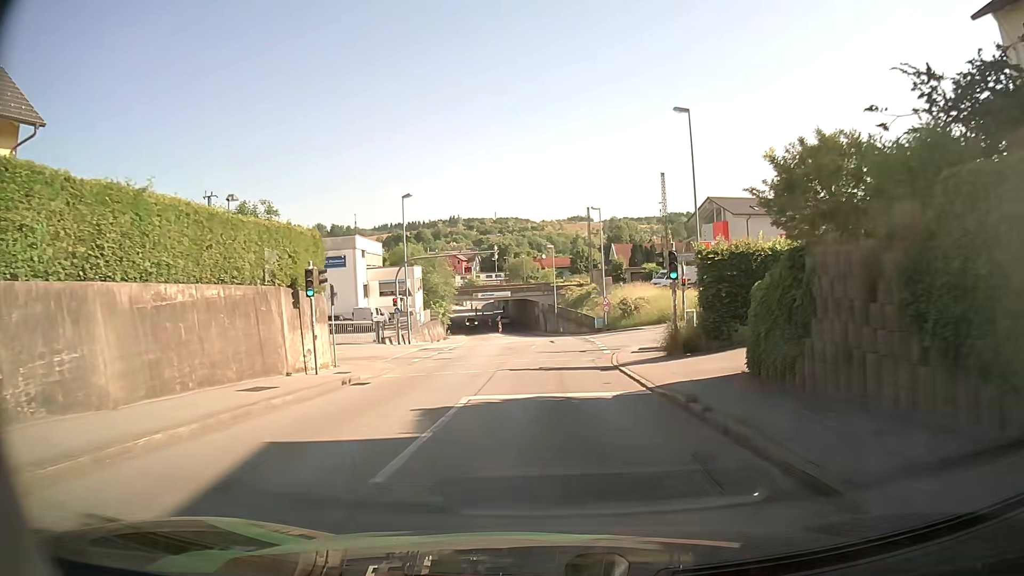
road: tertiary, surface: asphalt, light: Day
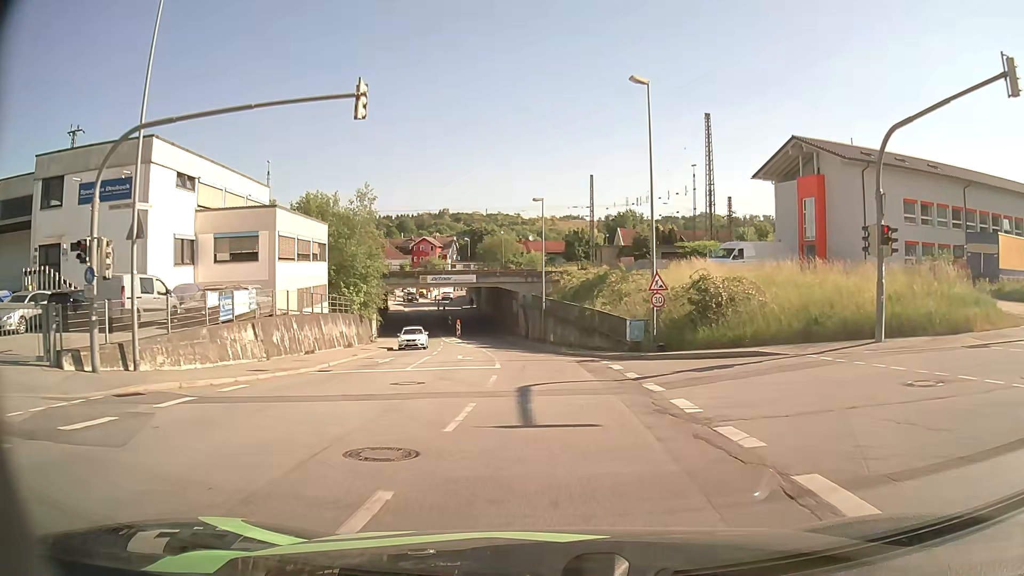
(+0.6, +31.5) m; +1°
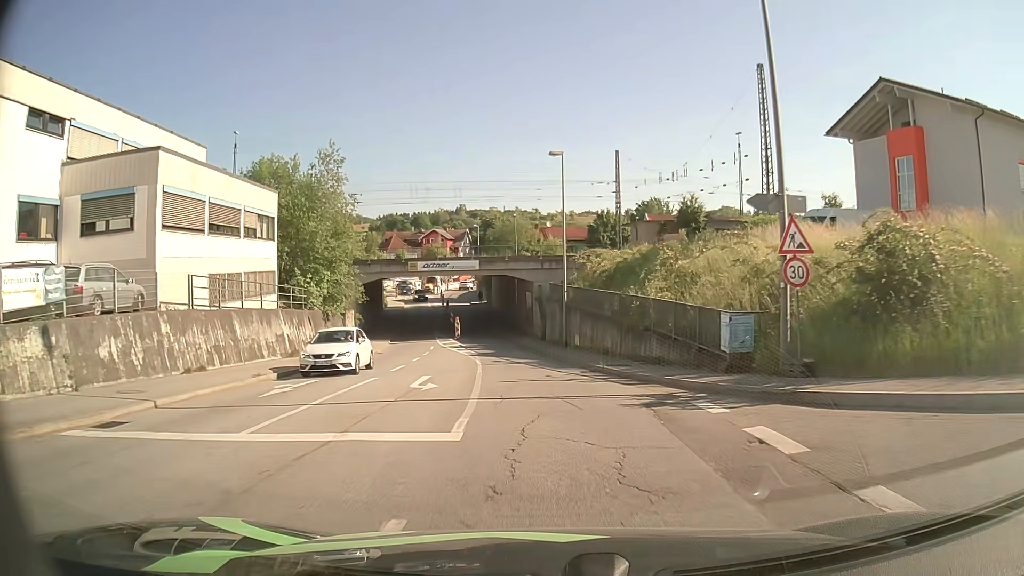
(-0.1, +12.6) m; -1°
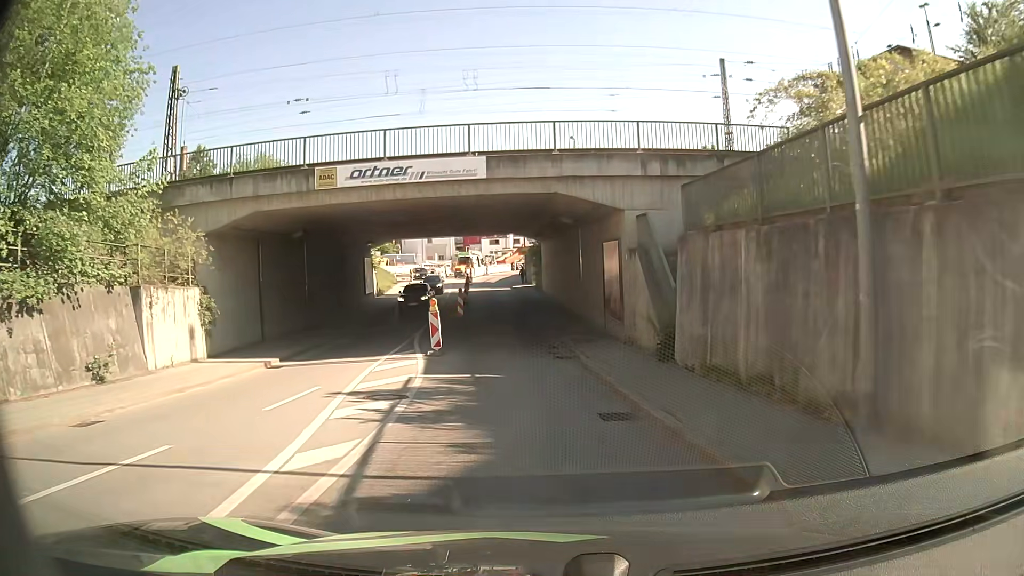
(-1.6, +29.3) m; -6°
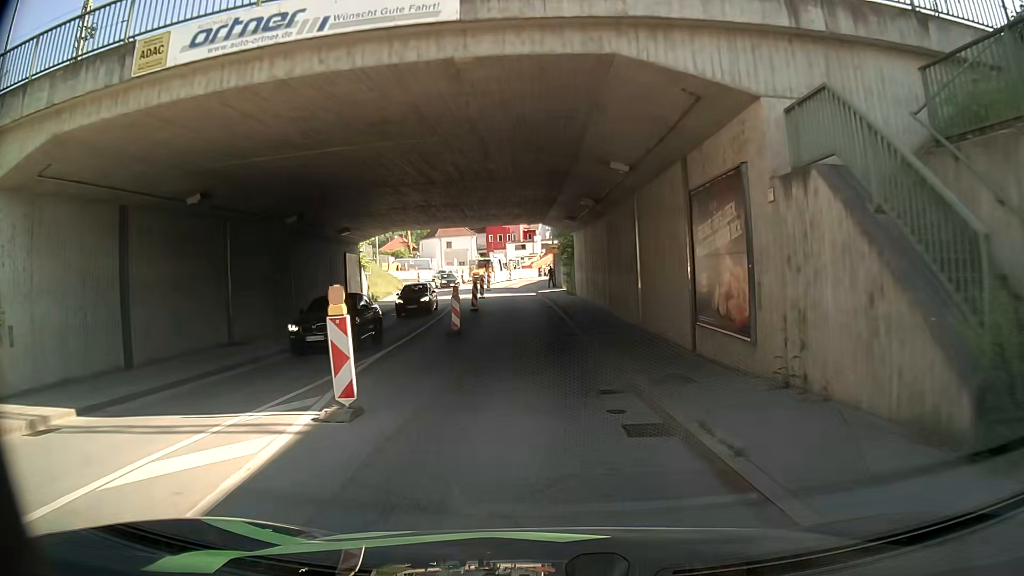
(-0.2, +11.1) m; -2°
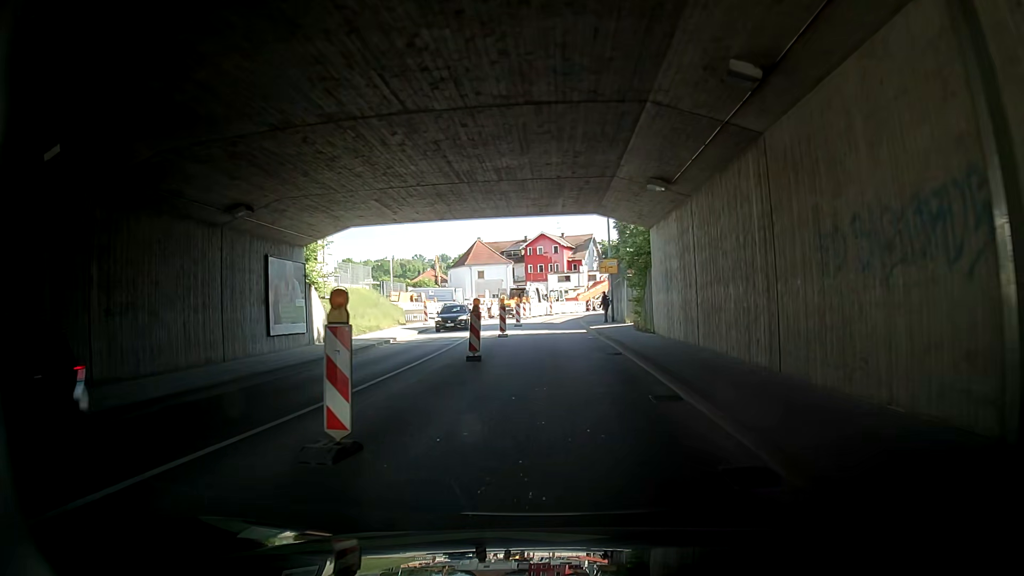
(-0.5, +16.1) m; -1°
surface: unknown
